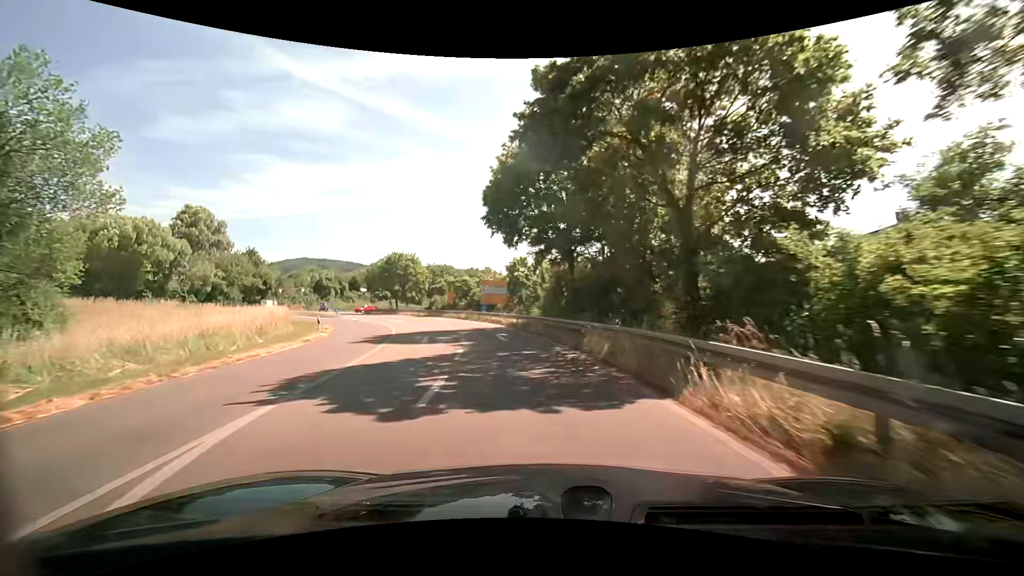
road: primary_link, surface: asphalt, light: Day
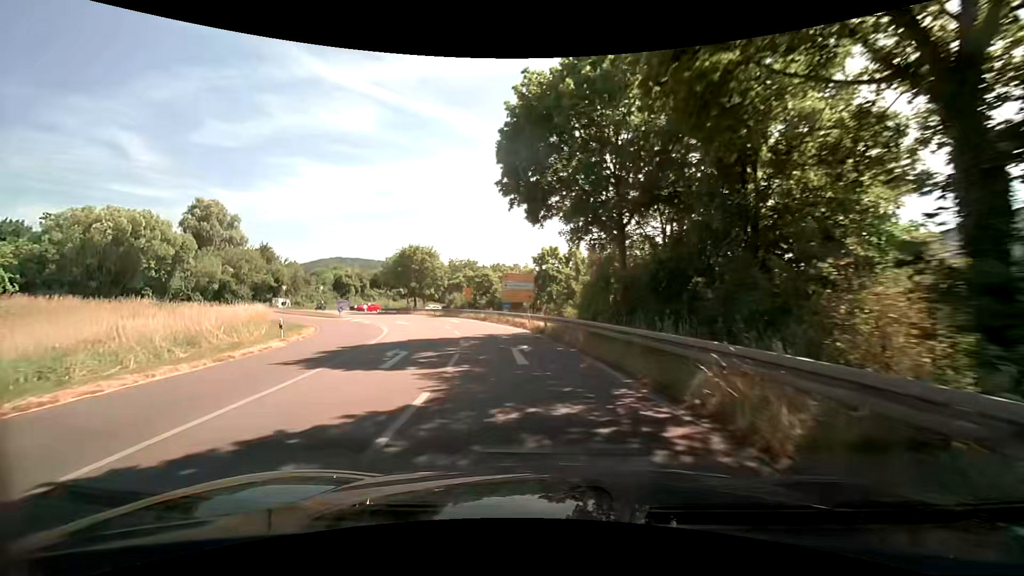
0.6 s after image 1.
(-0.2, +7.9) m; -3°
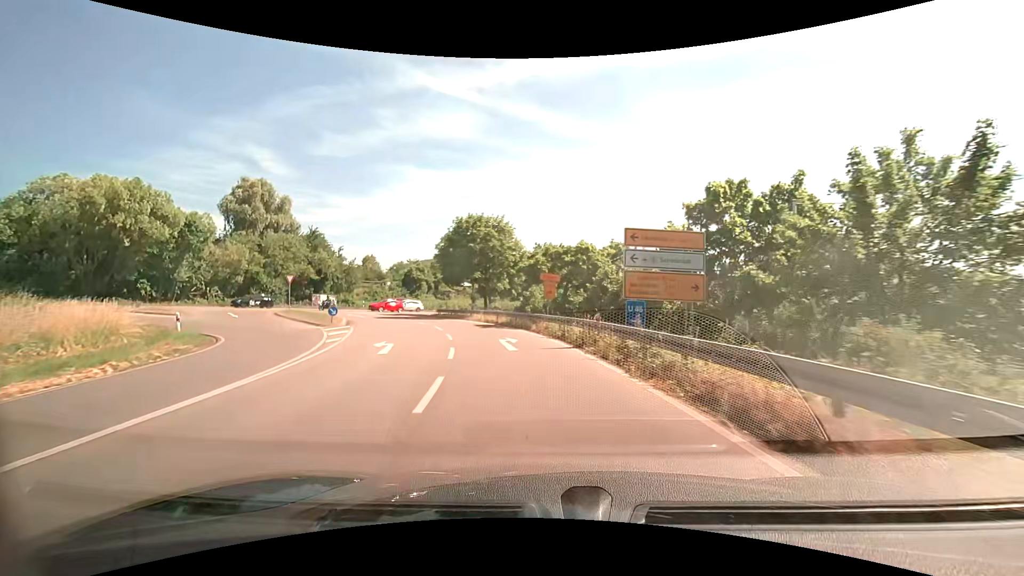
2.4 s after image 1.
(-2.4, +22.5) m; -12°
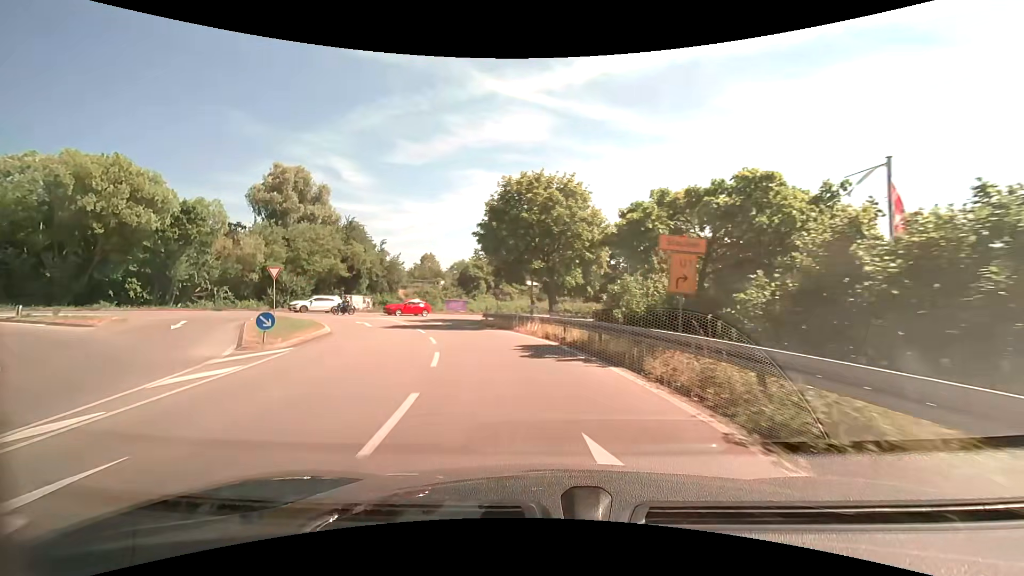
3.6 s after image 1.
(-0.9, +13.8) m; -8°
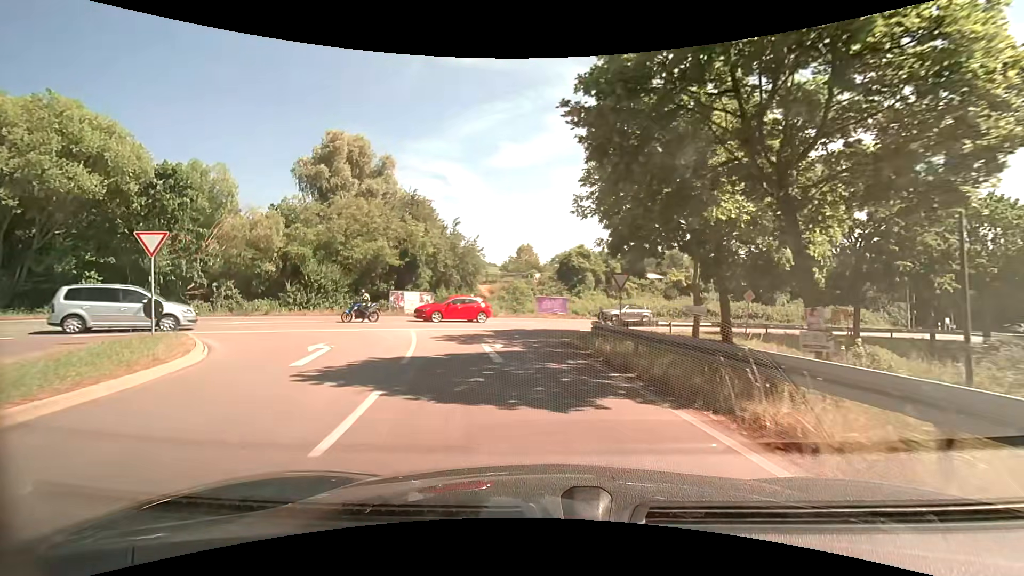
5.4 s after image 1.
(-2.0, +17.6) m; -13°
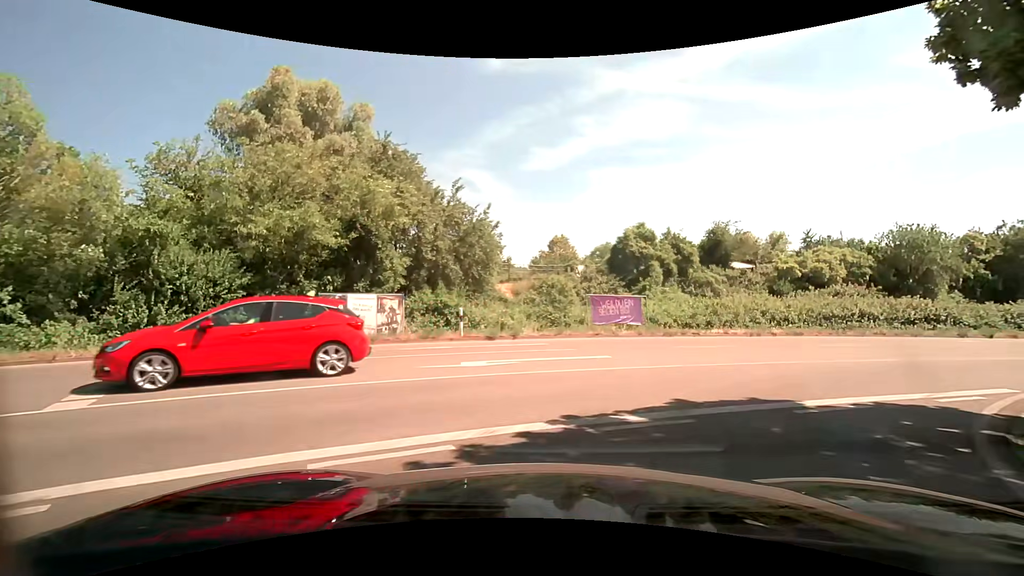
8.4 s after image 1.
(-1.1, +17.5) m; -3°
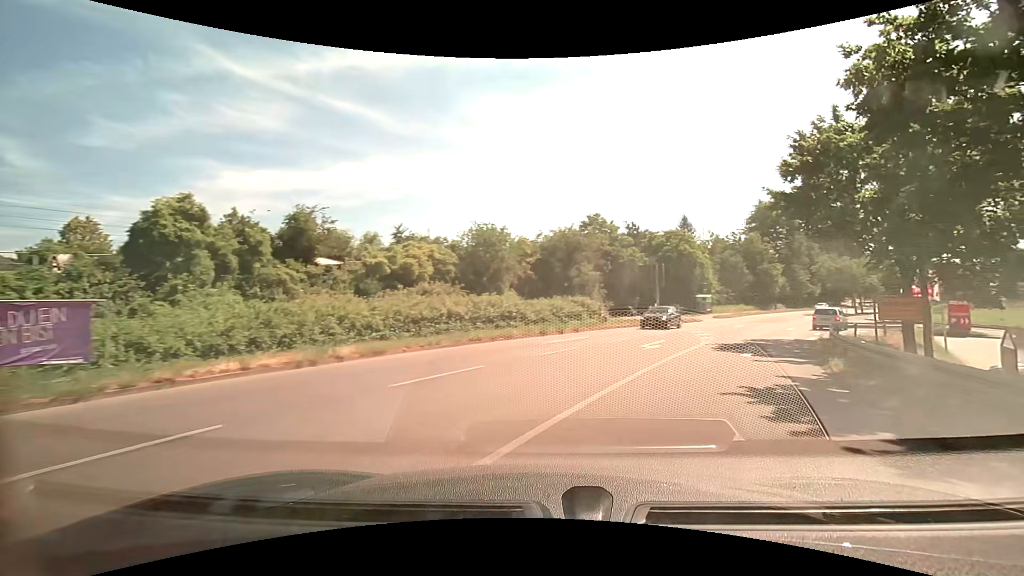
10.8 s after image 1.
(+4.0, +10.9) m; +43°
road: secondary
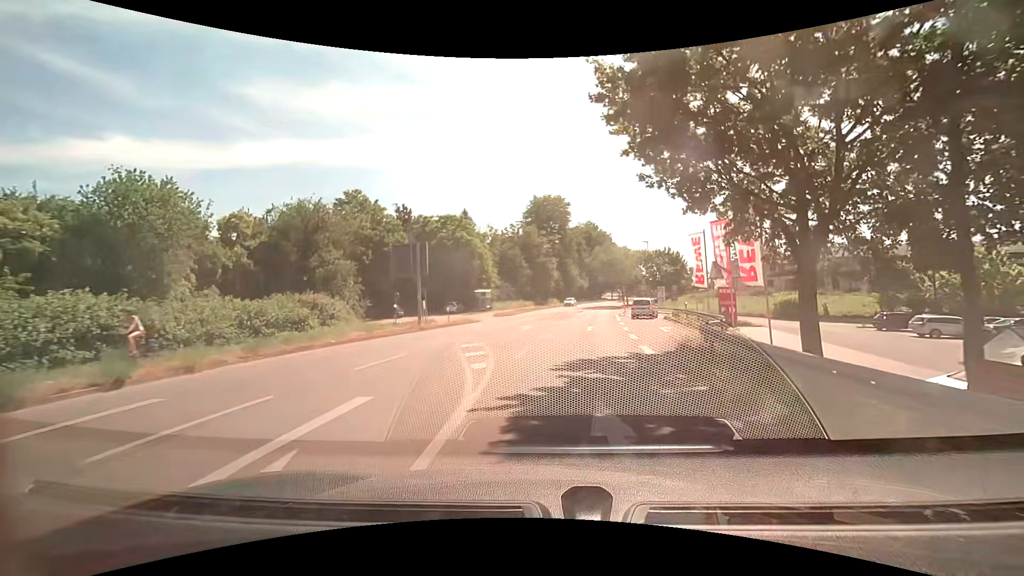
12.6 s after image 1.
(+3.7, +14.0) m; +23°
